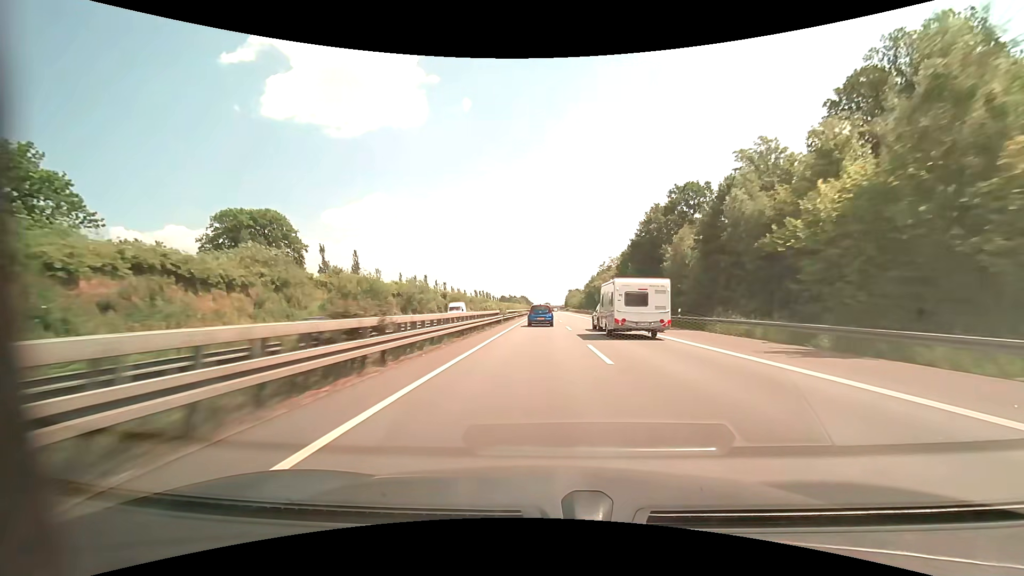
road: motorway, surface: asphalt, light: Day
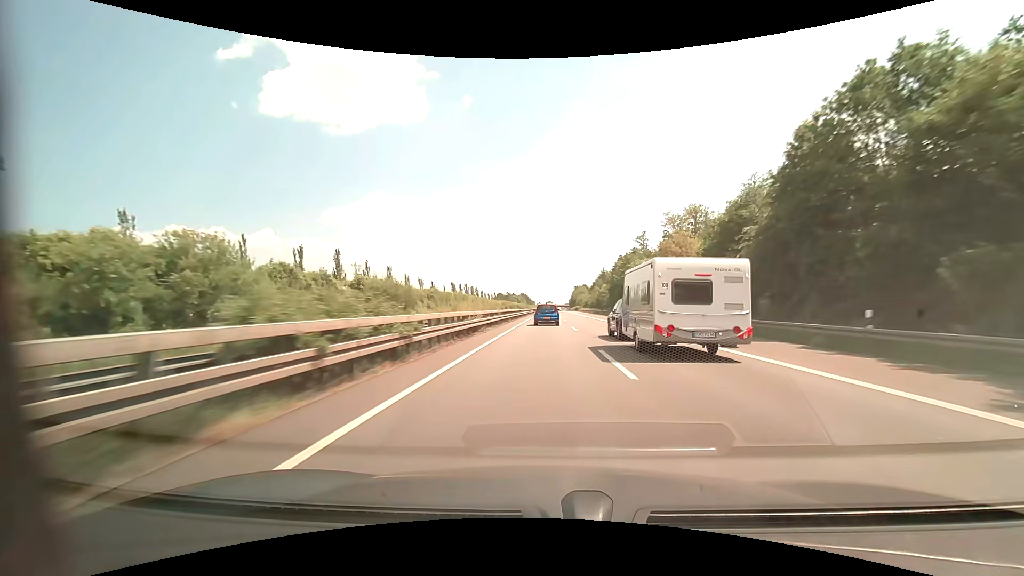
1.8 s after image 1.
(0.0, +57.3) m; 0°
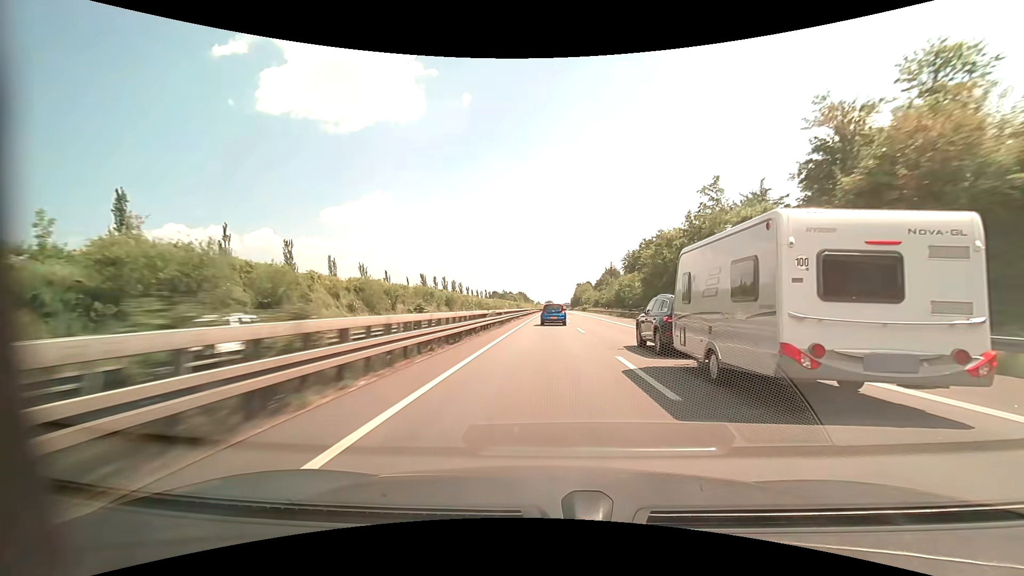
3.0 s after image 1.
(0.0, +38.6) m; 0°
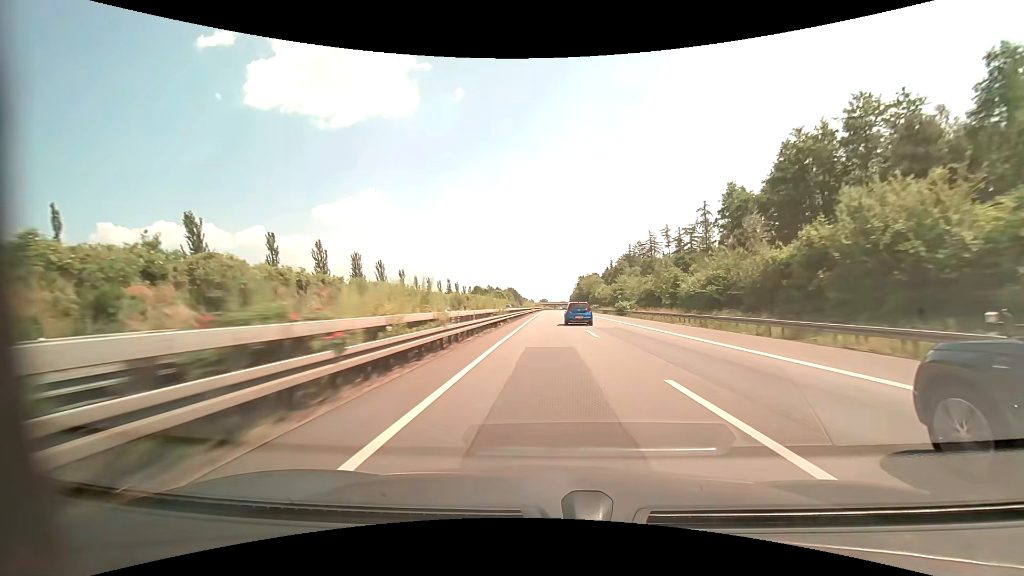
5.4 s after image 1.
(+0.3, +77.0) m; 0°
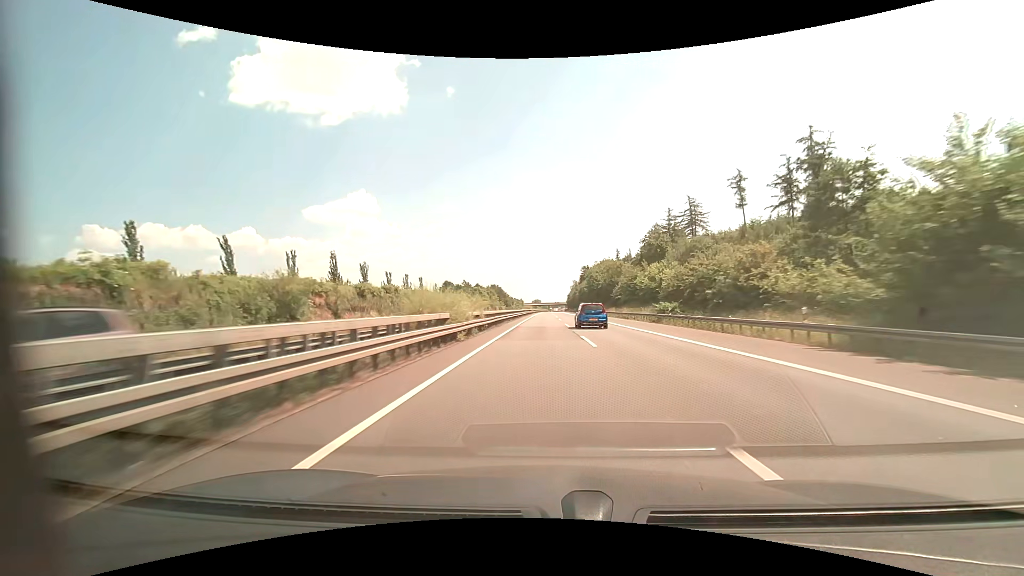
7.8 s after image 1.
(+0.9, +77.2) m; +1°
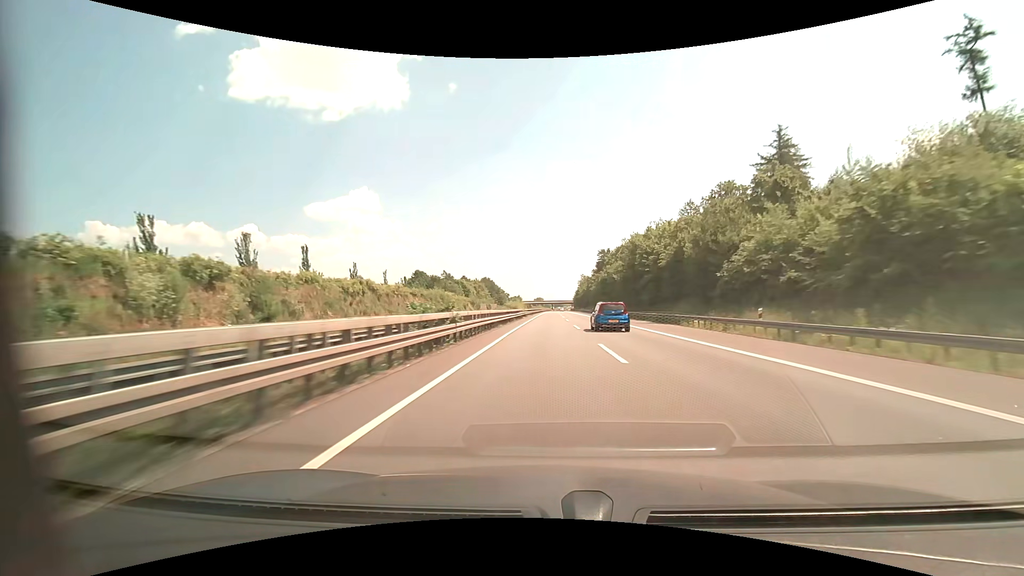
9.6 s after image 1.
(-0.2, +59.8) m; 0°
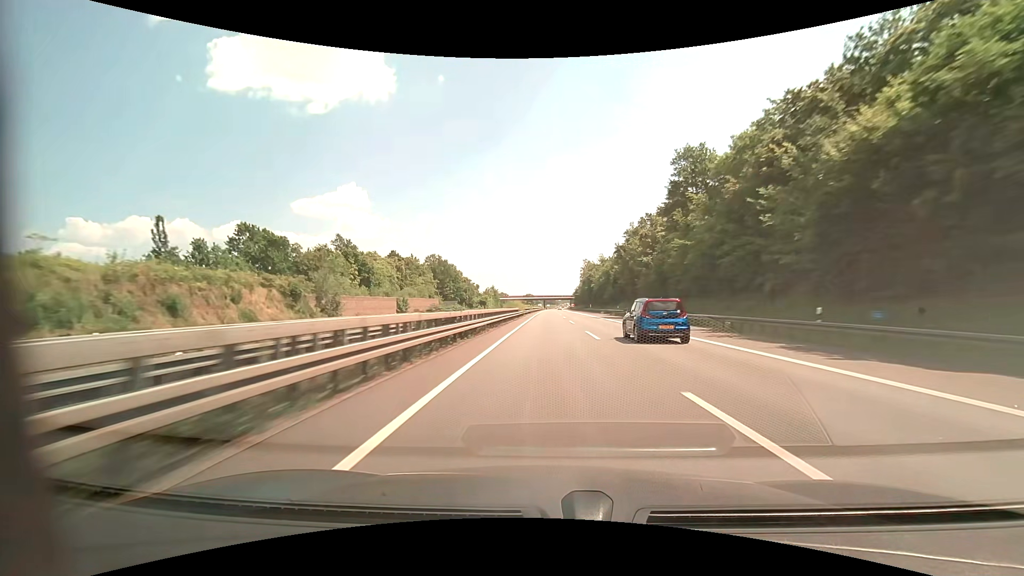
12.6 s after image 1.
(+0.7, +101.4) m; +1°
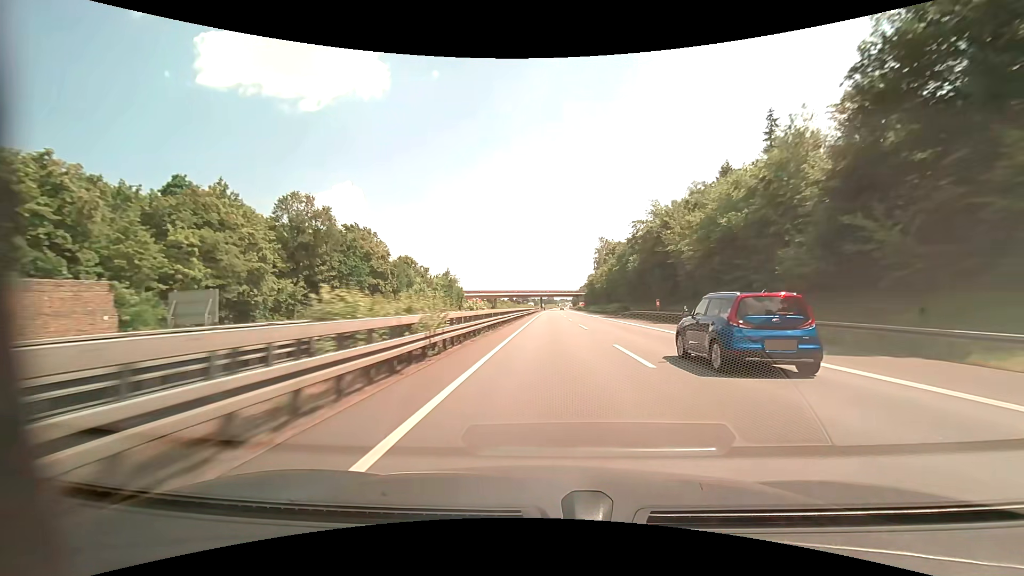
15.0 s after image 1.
(+0.2, +81.9) m; 0°
(0, +10) (0, +20) (0, +30) (0, +40) (0, +50) (0, +60) (0, +70) (0, +80) (0, +90) (+1, +100) m
